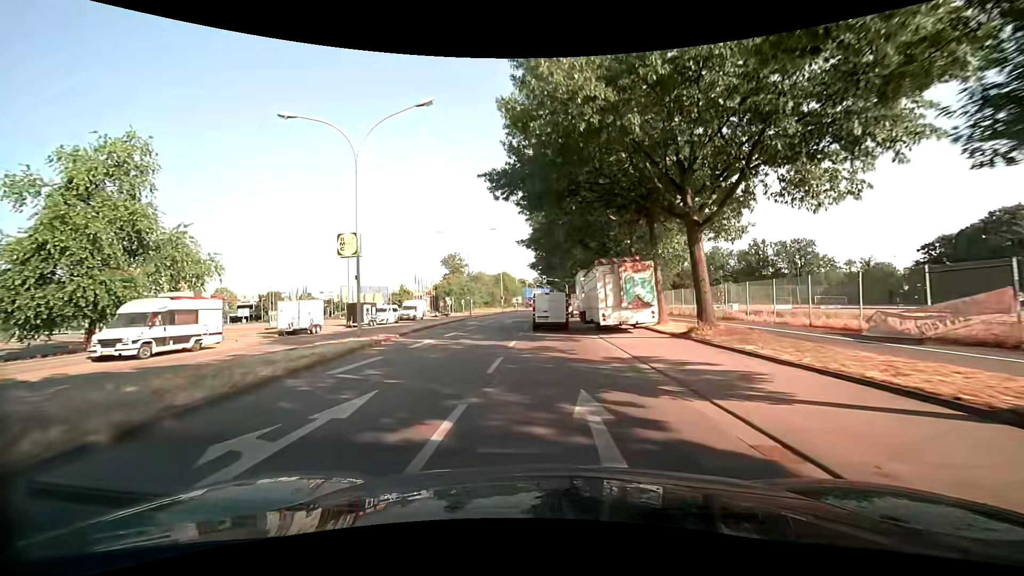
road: secondary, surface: asphalt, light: Day
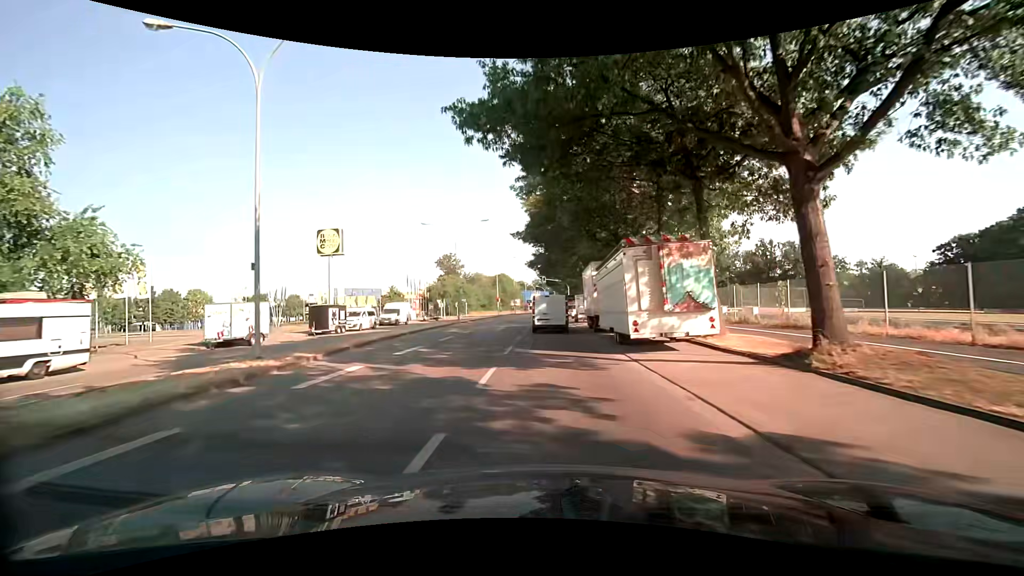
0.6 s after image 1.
(0.0, +7.4) m; 0°
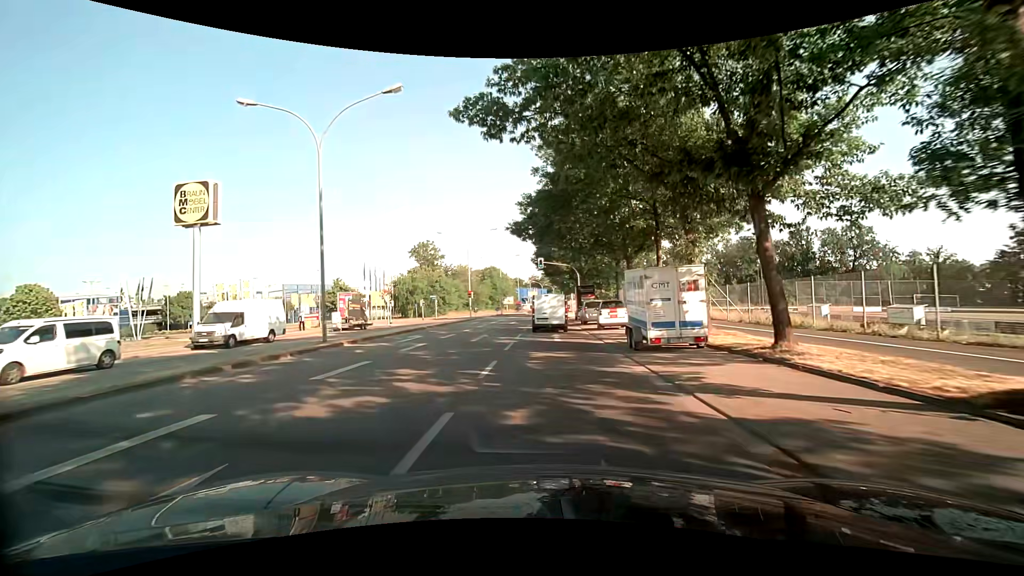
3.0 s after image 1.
(0.0, +29.2) m; +1°
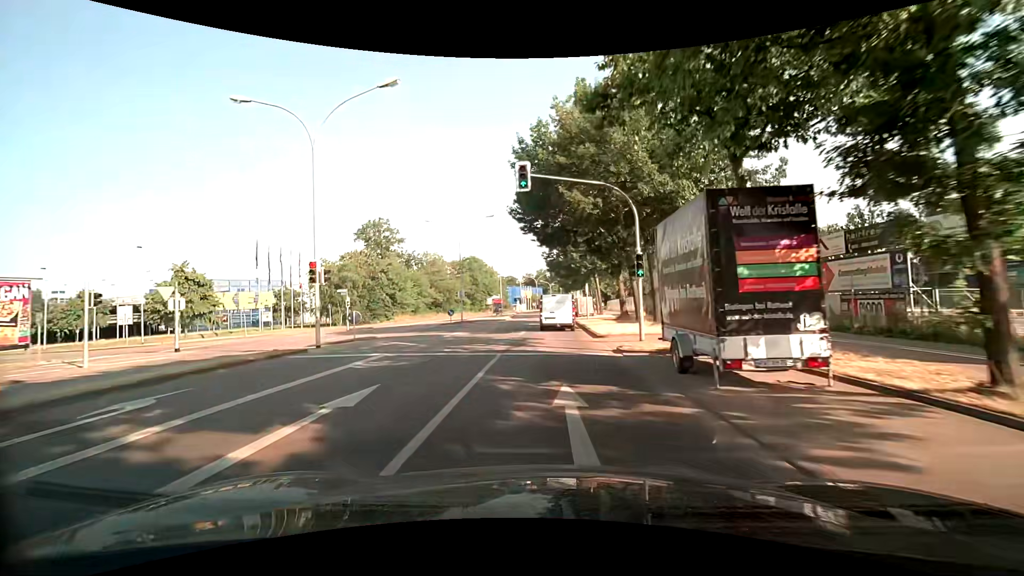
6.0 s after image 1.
(0.0, +35.7) m; 0°
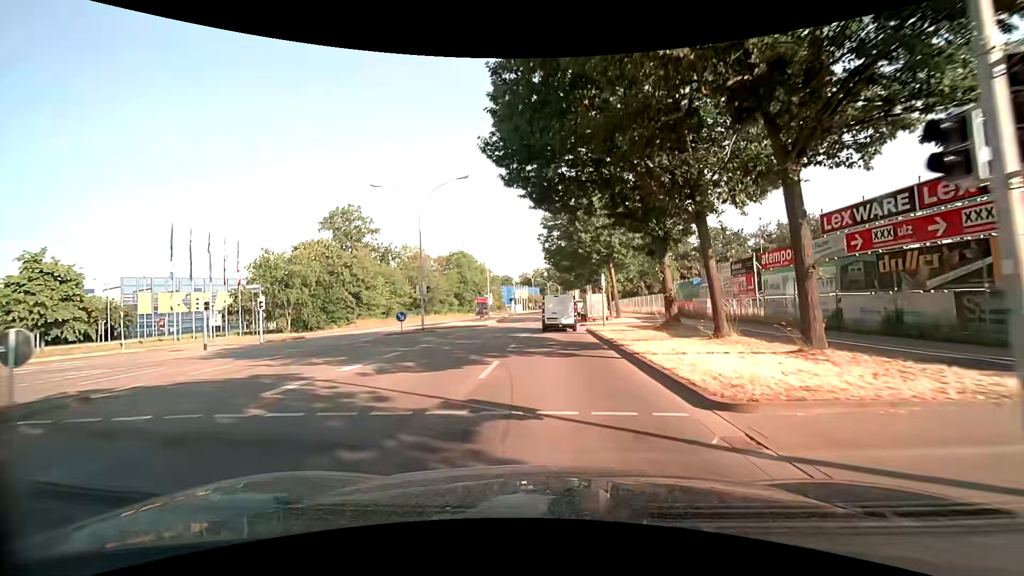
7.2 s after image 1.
(0.0, +14.1) m; +1°
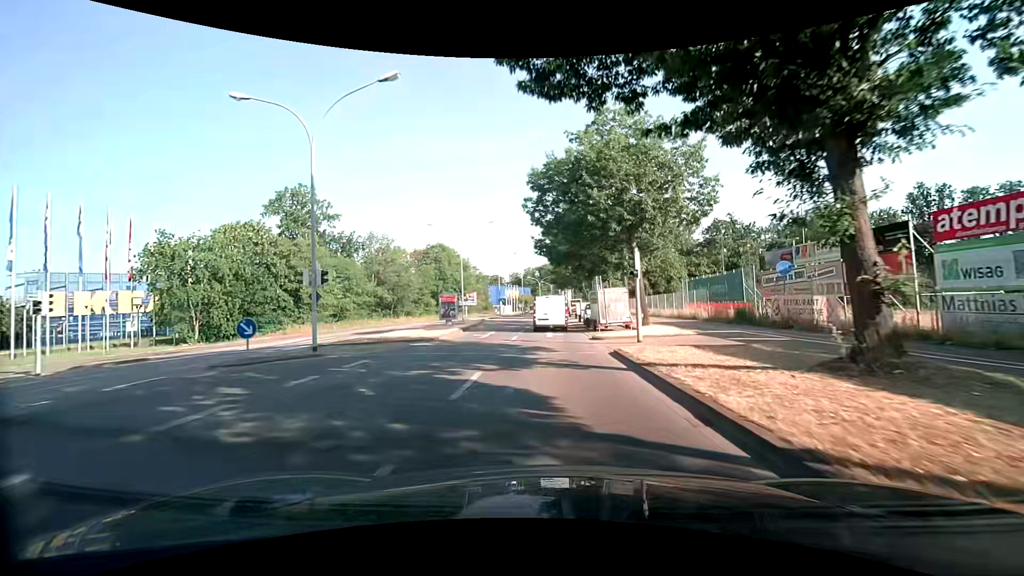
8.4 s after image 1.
(0.0, +14.0) m; 0°
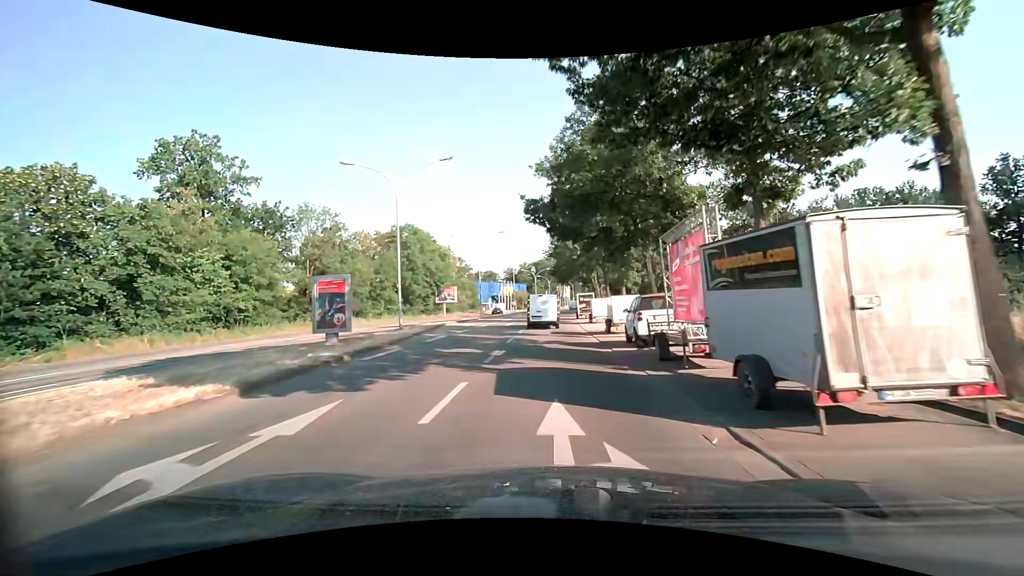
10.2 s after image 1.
(+0.1, +20.6) m; +1°
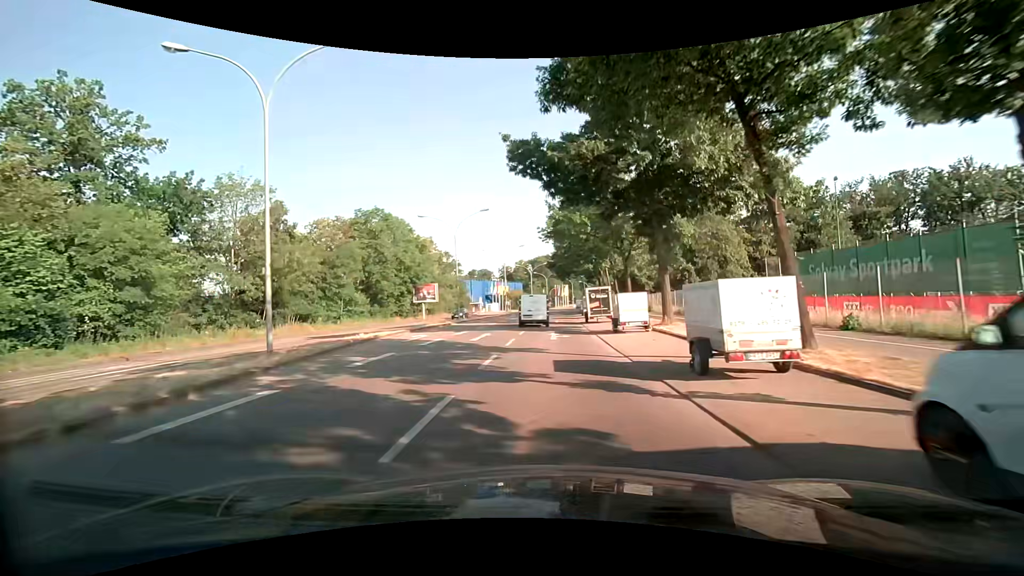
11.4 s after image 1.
(+0.1, +13.3) m; +1°
(0, +10) (0, +20) (0, +30) (-1, +40) (-1, +50) (-1, +60) (0, +70) (+1, +80) (+2, +90) (+3, +100) m
